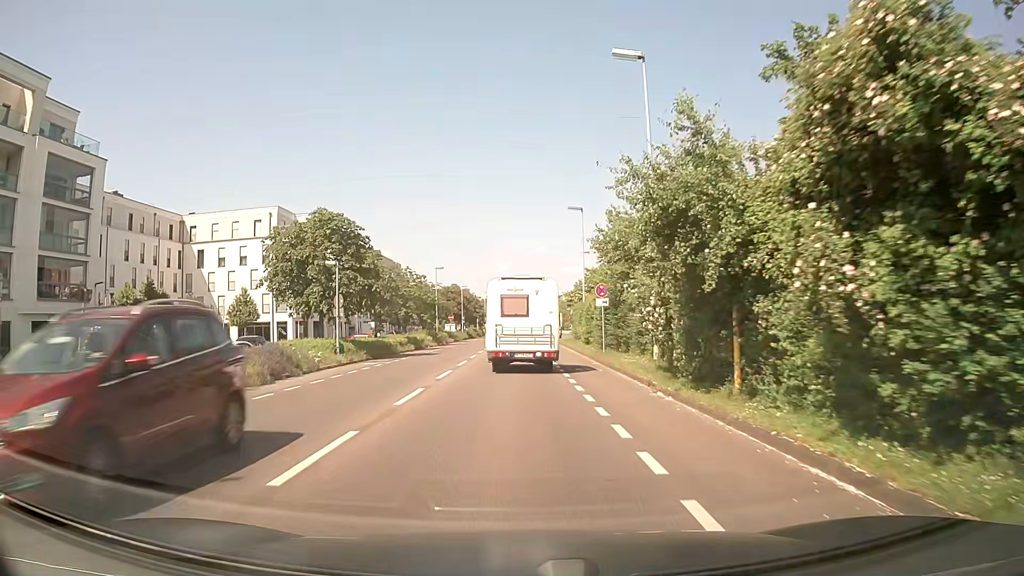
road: secondary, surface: asphalt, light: Day
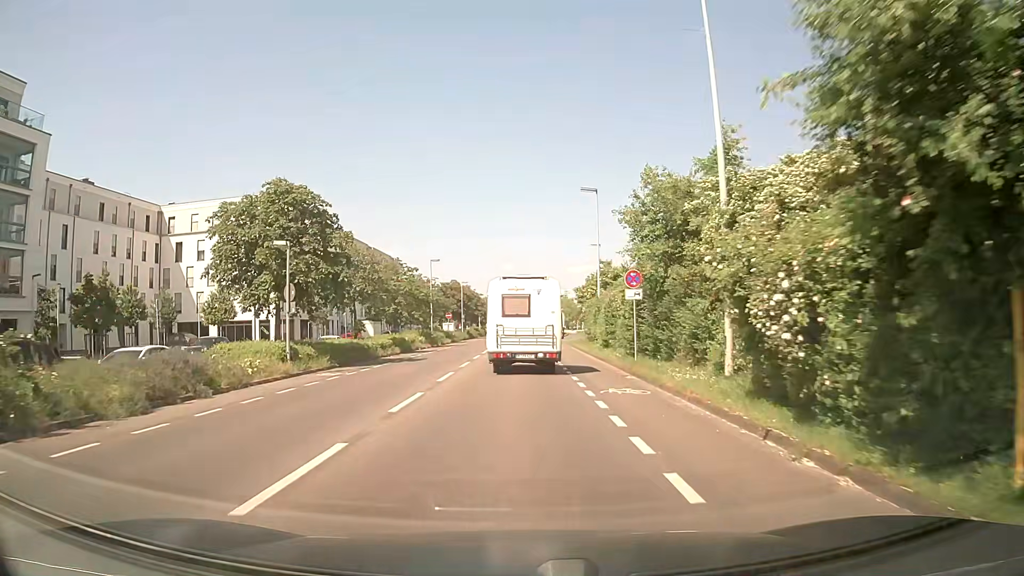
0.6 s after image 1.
(0.0, +7.0) m; 0°
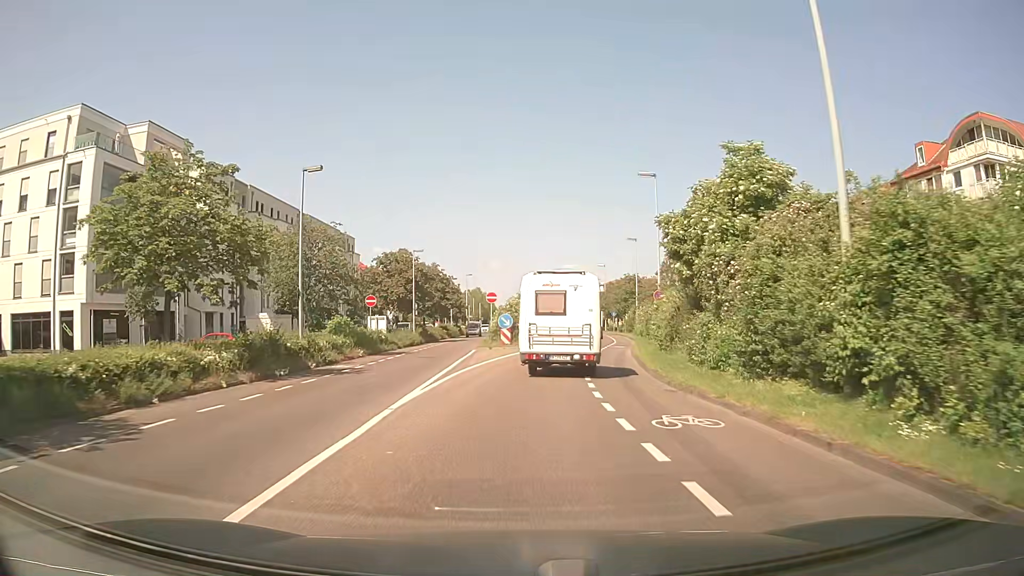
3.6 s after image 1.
(-0.1, +34.1) m; +1°
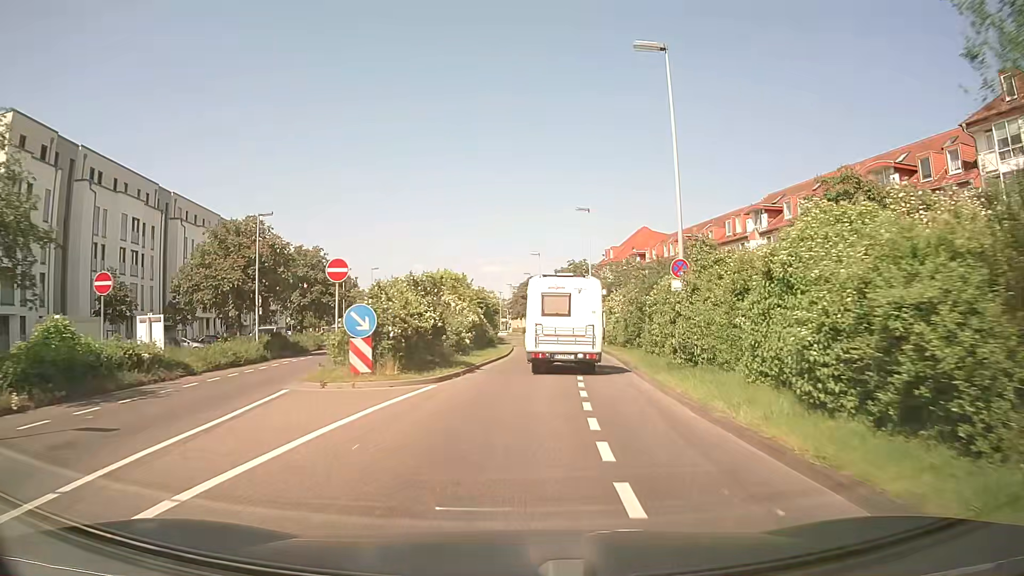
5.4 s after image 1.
(+1.0, +20.0) m; +6°
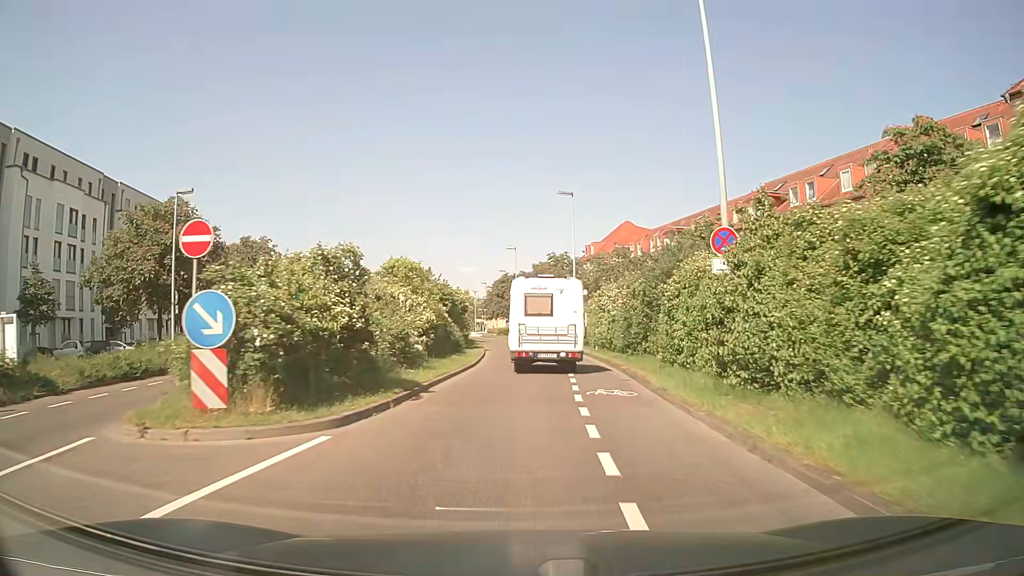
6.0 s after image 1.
(+0.2, +6.7) m; +3°
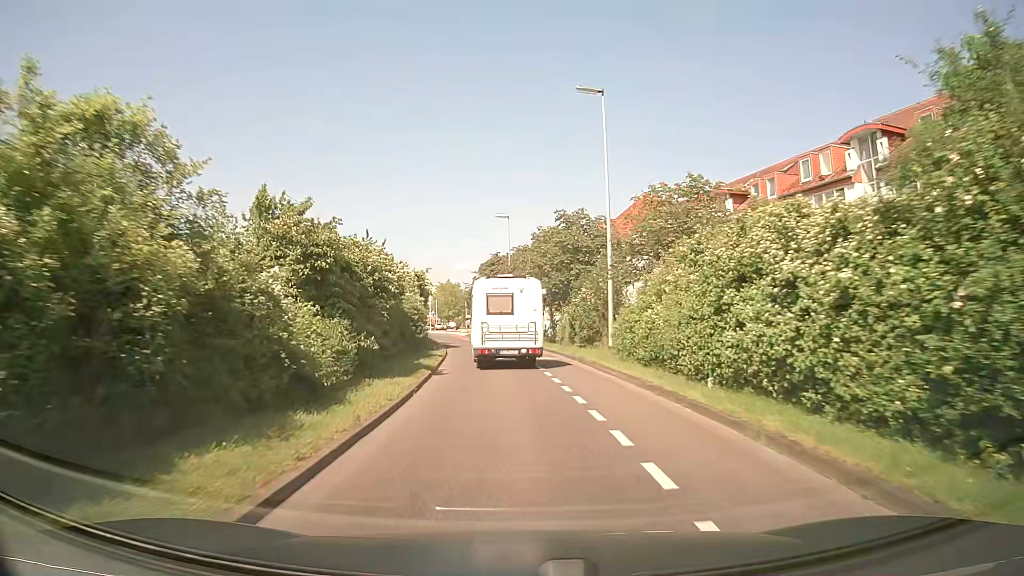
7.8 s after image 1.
(+0.1, +20.6) m; -1°
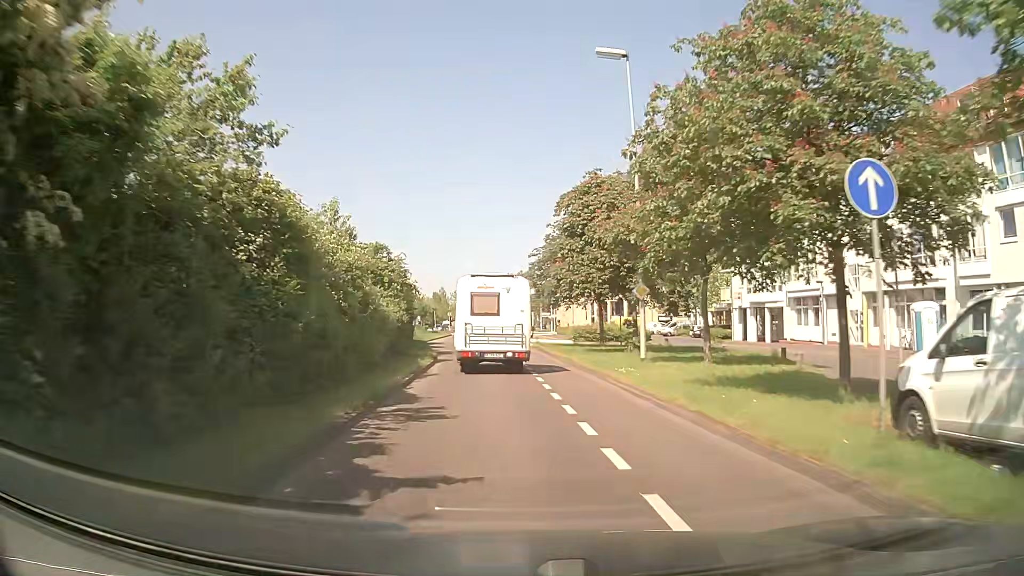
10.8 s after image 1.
(-1.7, +34.7) m; -6°
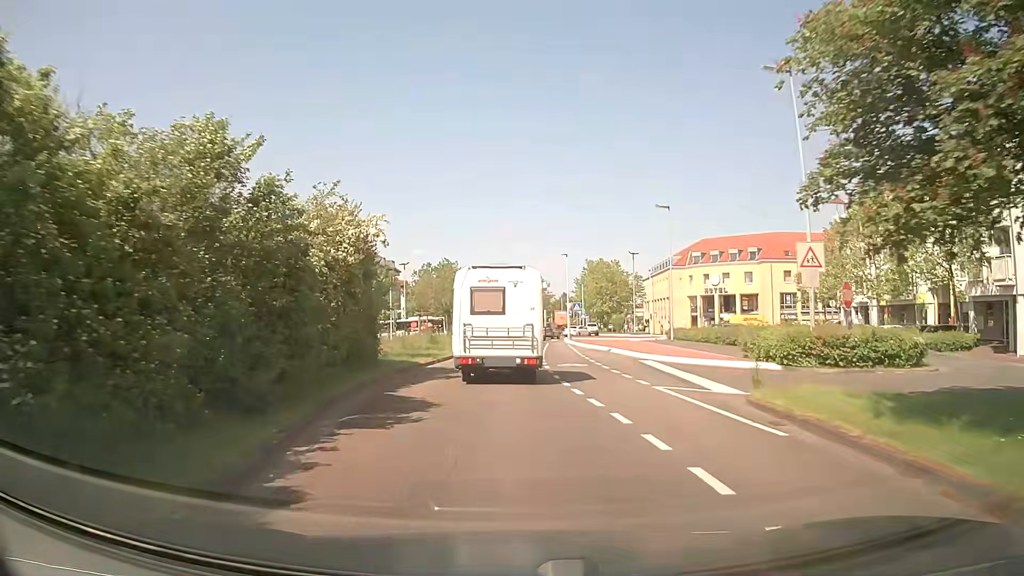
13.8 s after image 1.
(-1.9, +30.5) m; -6°
(0, +10) (0, +20) (0, +30) (0, +40) (+1, +50) (+1, +60) (+2, +70) (+6, +79) (+9, +88) (+8, +98) m
